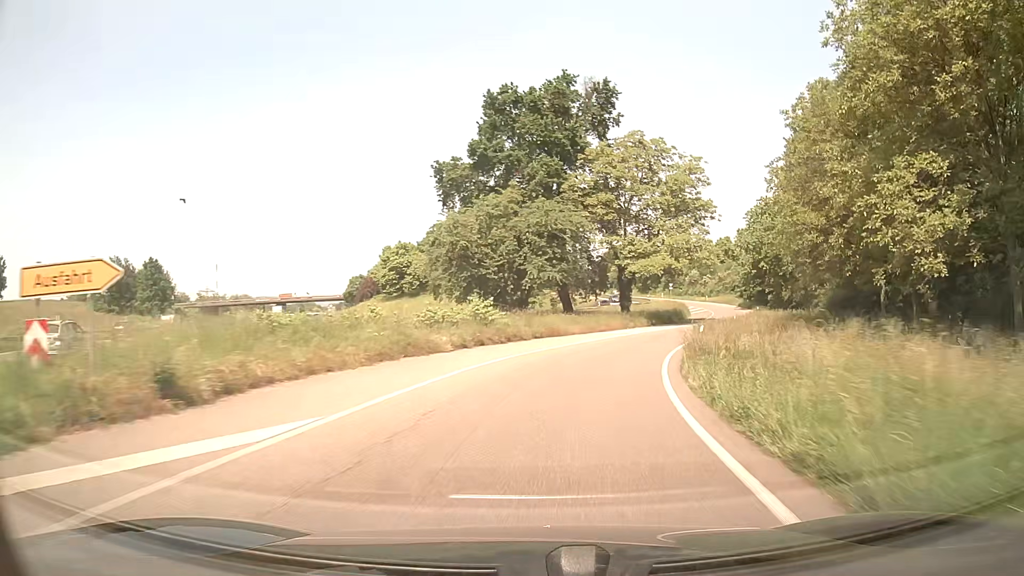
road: trunk_link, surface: asphalt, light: Day
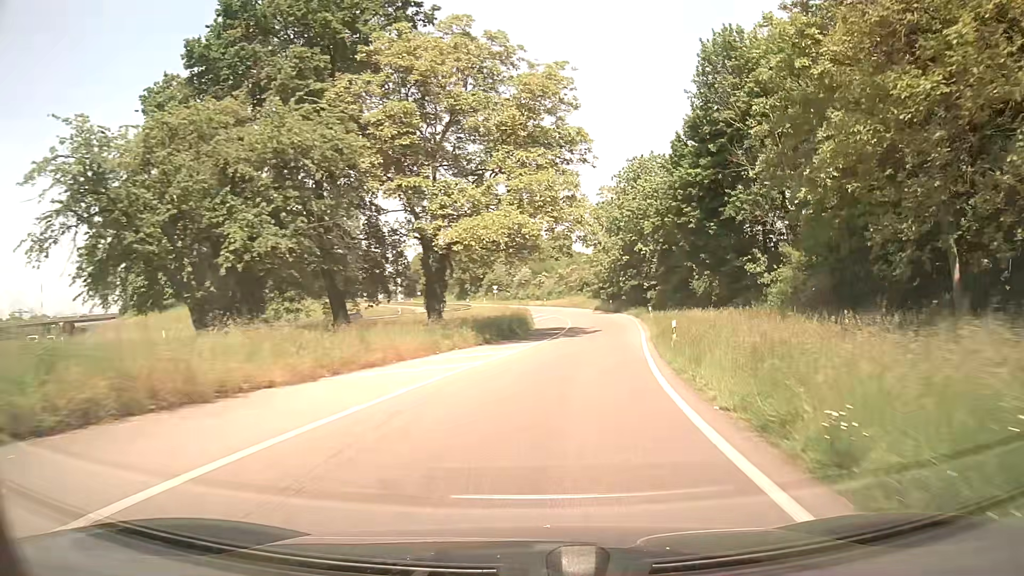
(+4.1, +27.6) m; +16°
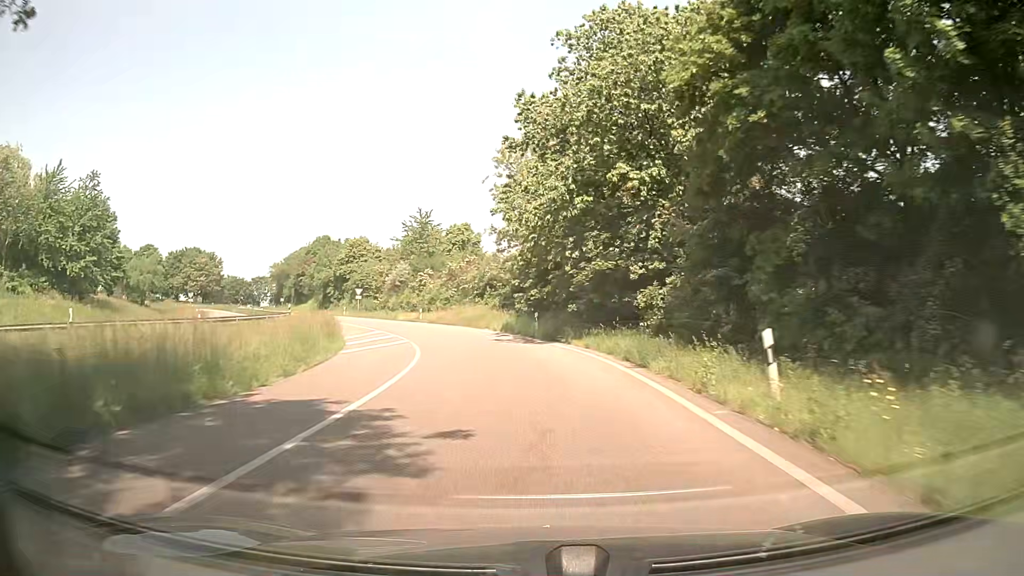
(+4.2, +38.0) m; +8°
(0, +10) (-1, +20) (-3, +30) (-6, +39) (-10, +49) (-15, +57) (-19, +66) (-25, +75) (-30, +83) (-35, +92) m
